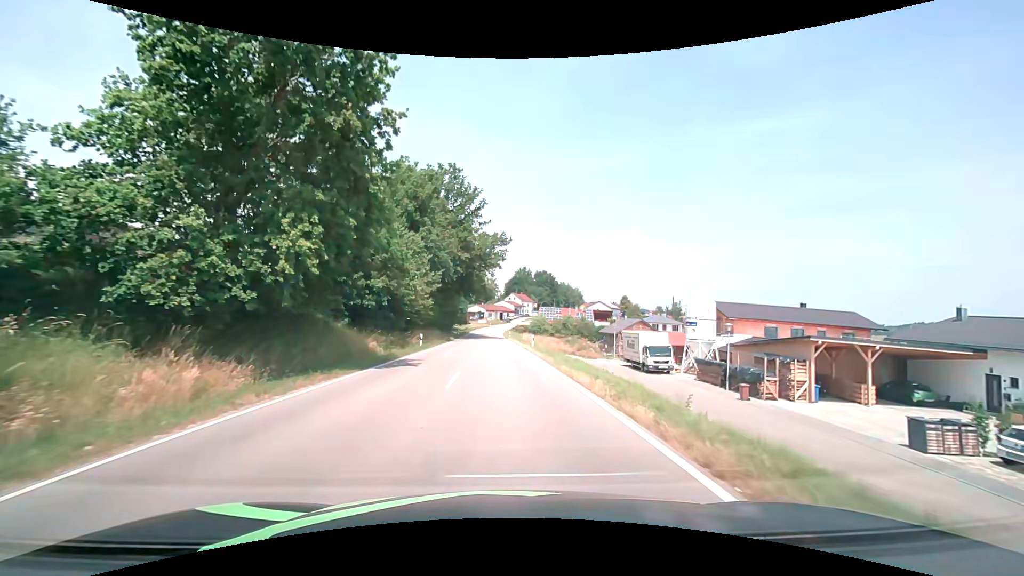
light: Day
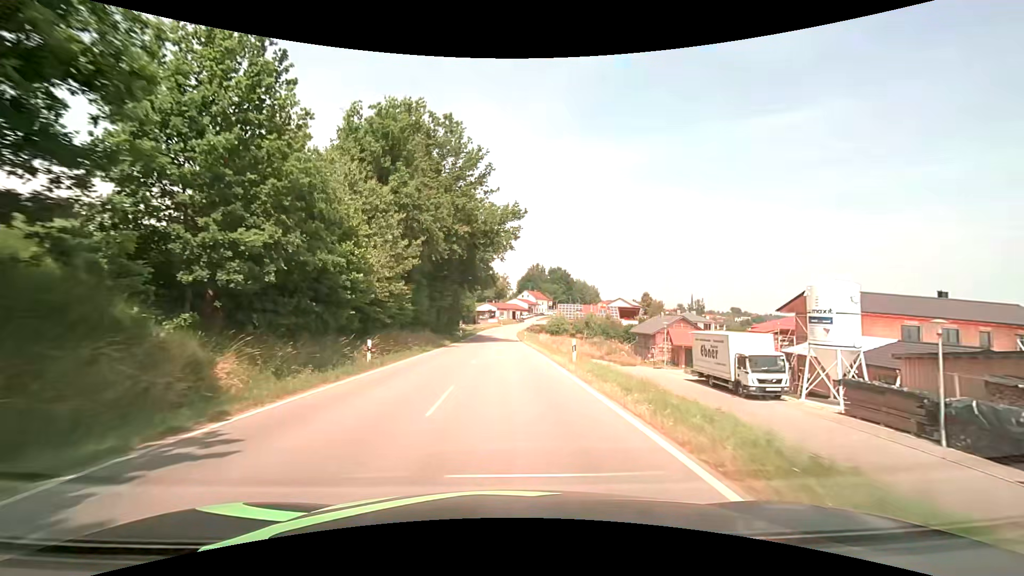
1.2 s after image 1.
(-0.2, +15.6) m; -1°
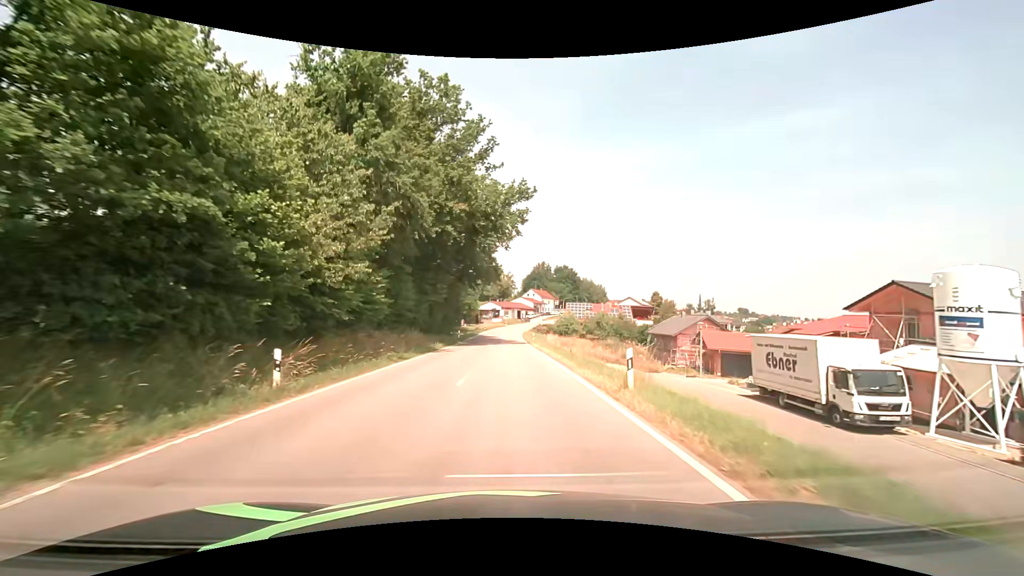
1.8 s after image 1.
(-0.1, +7.8) m; -1°
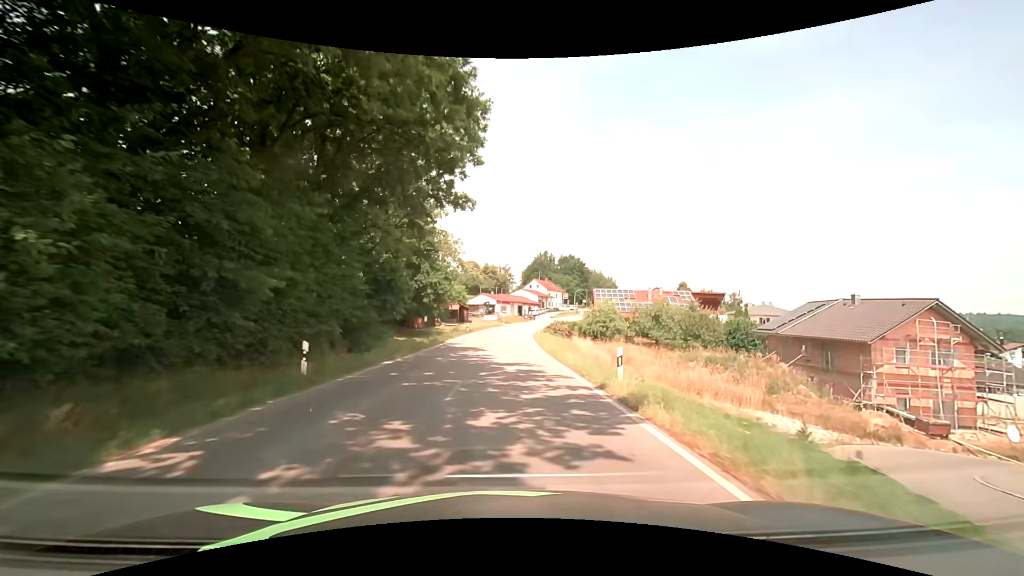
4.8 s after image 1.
(-0.1, +38.5) m; 0°
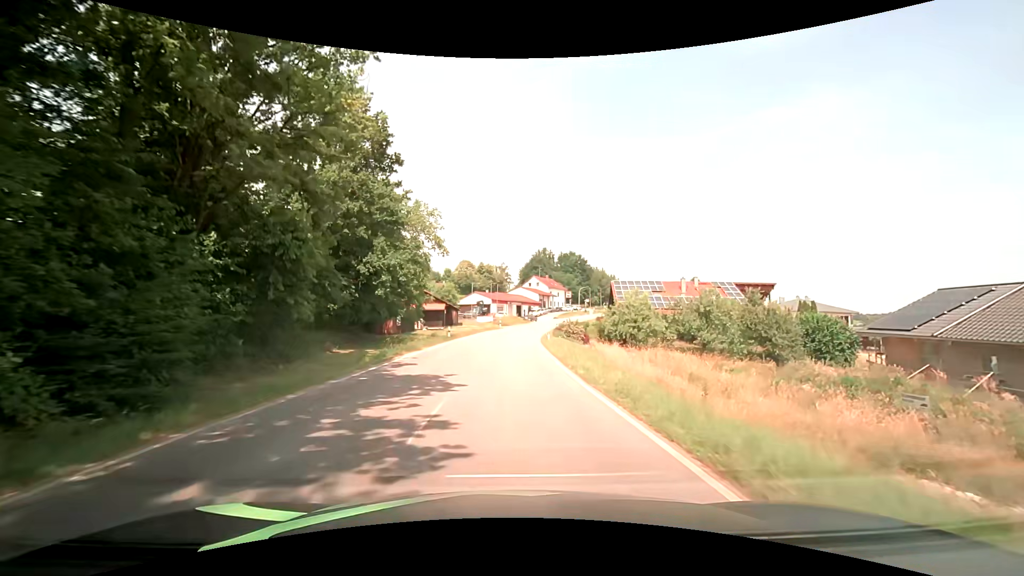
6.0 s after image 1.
(+0.1, +15.3) m; +2°
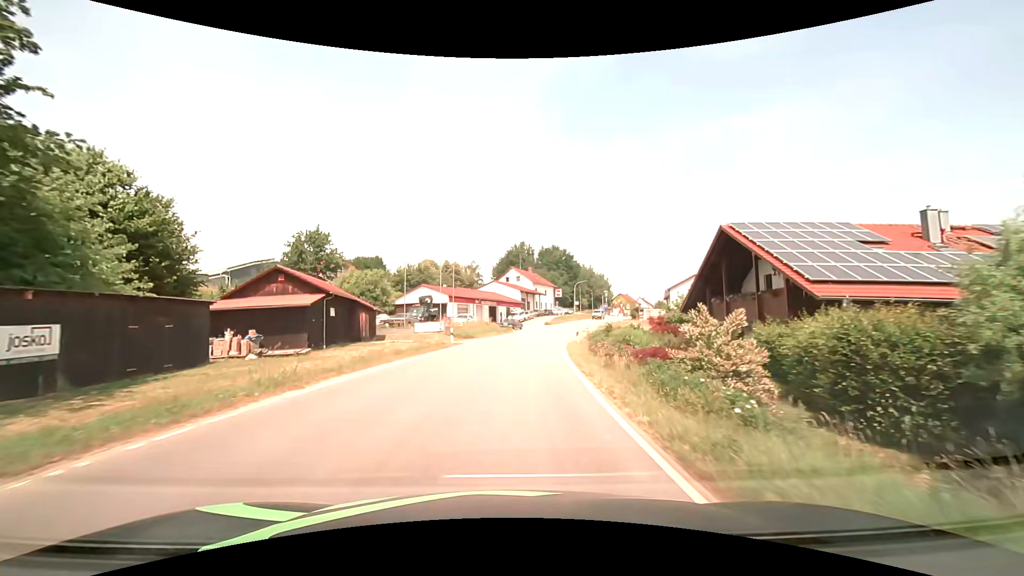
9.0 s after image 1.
(0.0, +37.8) m; +1°
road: tertiary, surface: asphalt
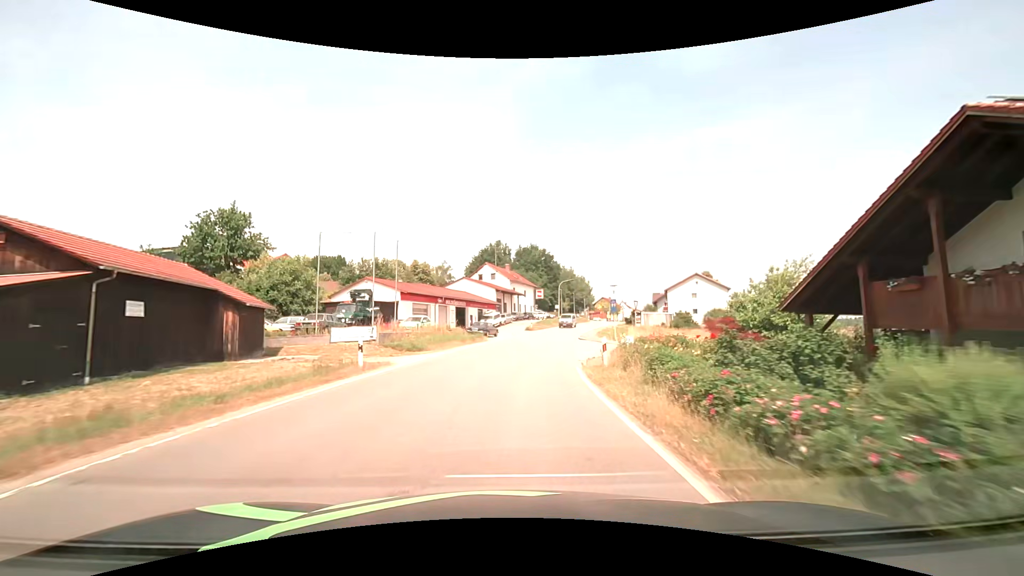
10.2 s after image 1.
(+0.4, +15.0) m; +3°
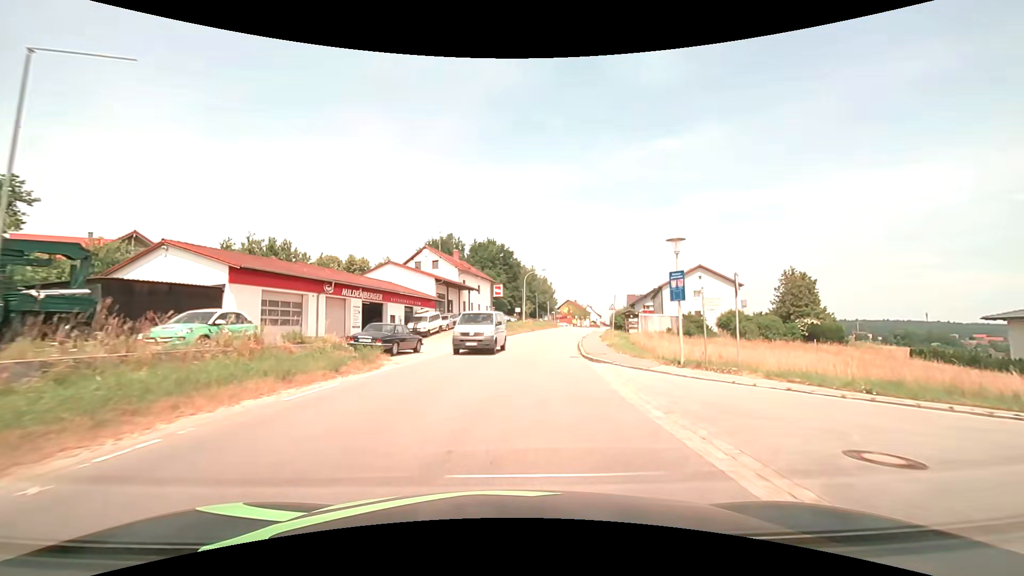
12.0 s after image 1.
(+0.9, +22.5) m; +5°
(0, +10) (+1, +20) (+2, +30) (+3, +40) (+5, +50) (+7, +59) (+10, +69) (+12, +79) (+14, +89) (+17, +98) m
